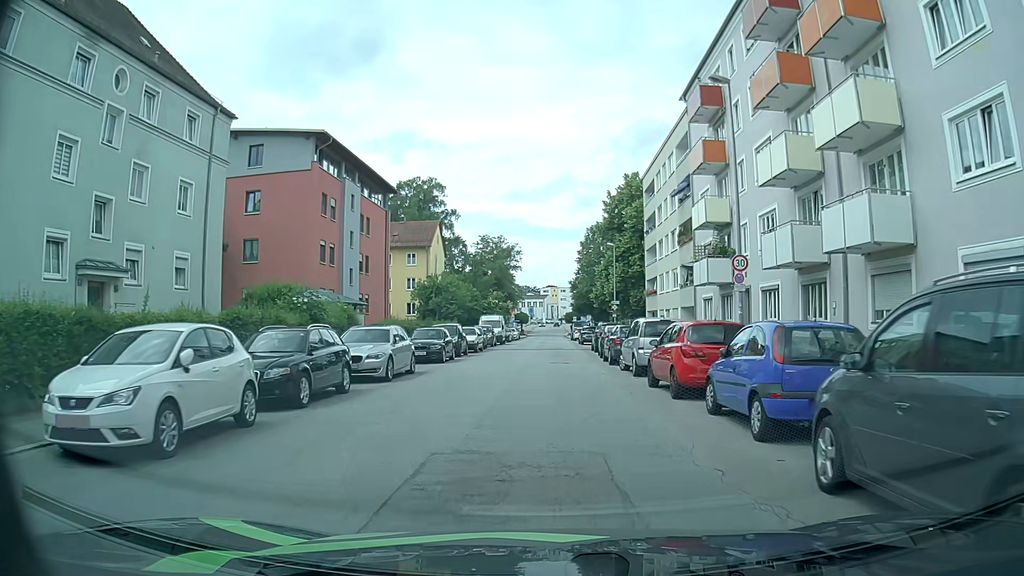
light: Day
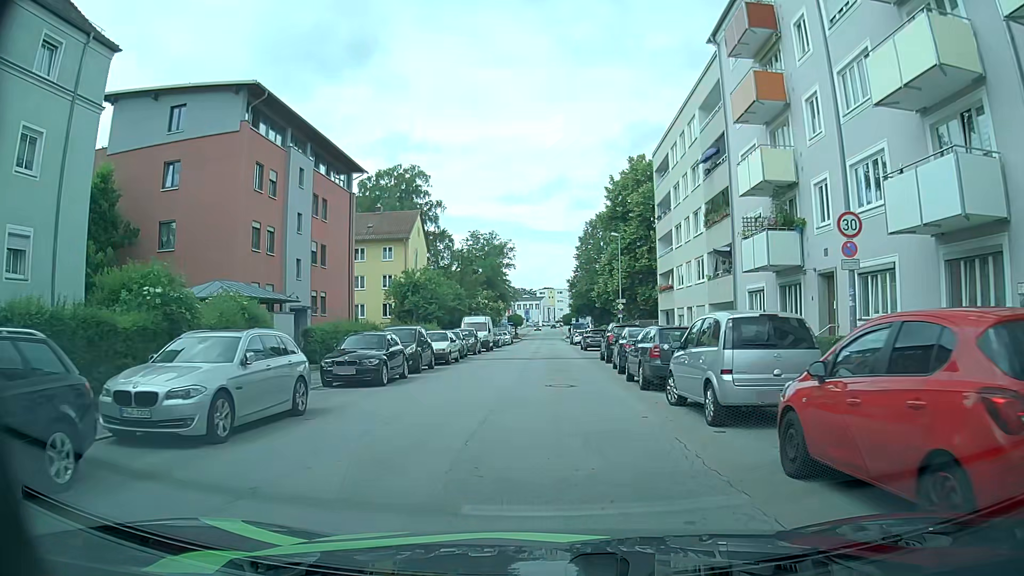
(+0.1, +9.1) m; +1°
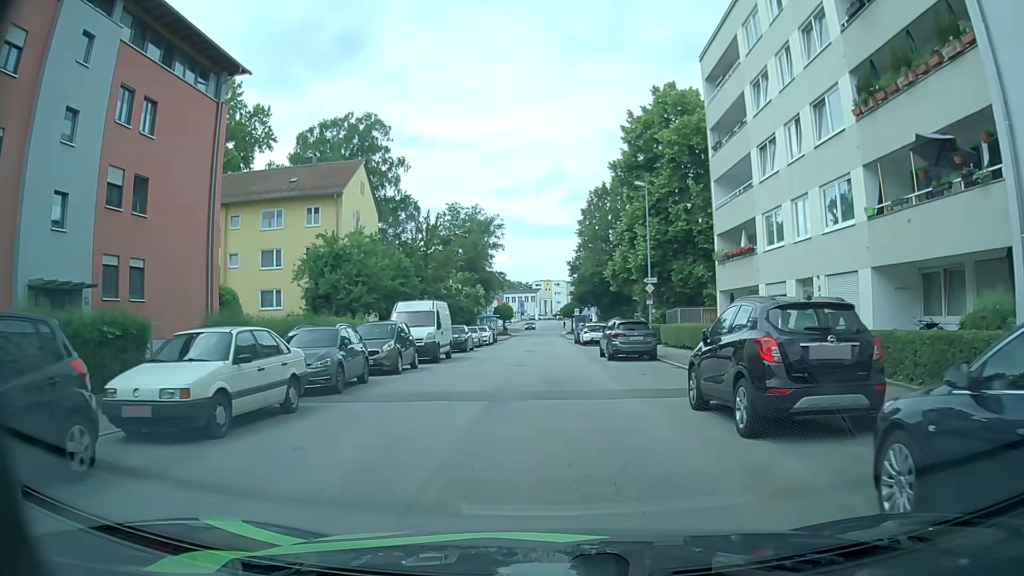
(-0.3, +19.8) m; -1°
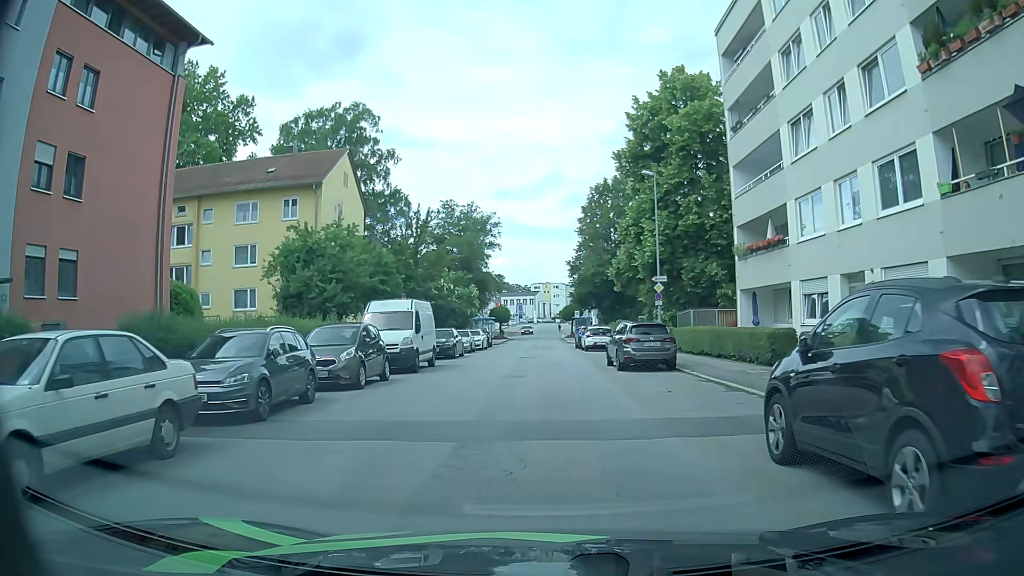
(0.0, +4.0) m; 0°
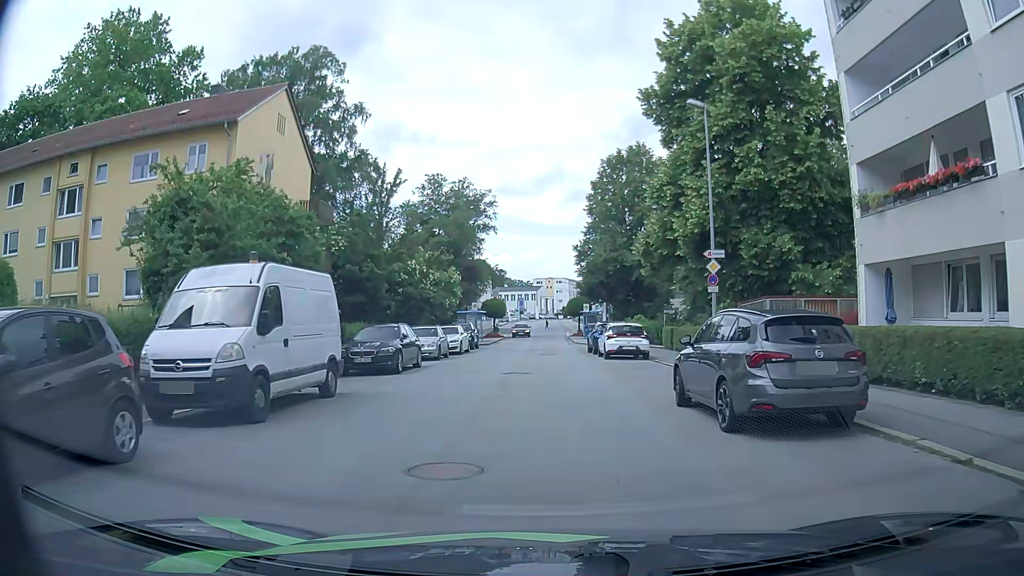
(0.0, +12.4) m; 0°
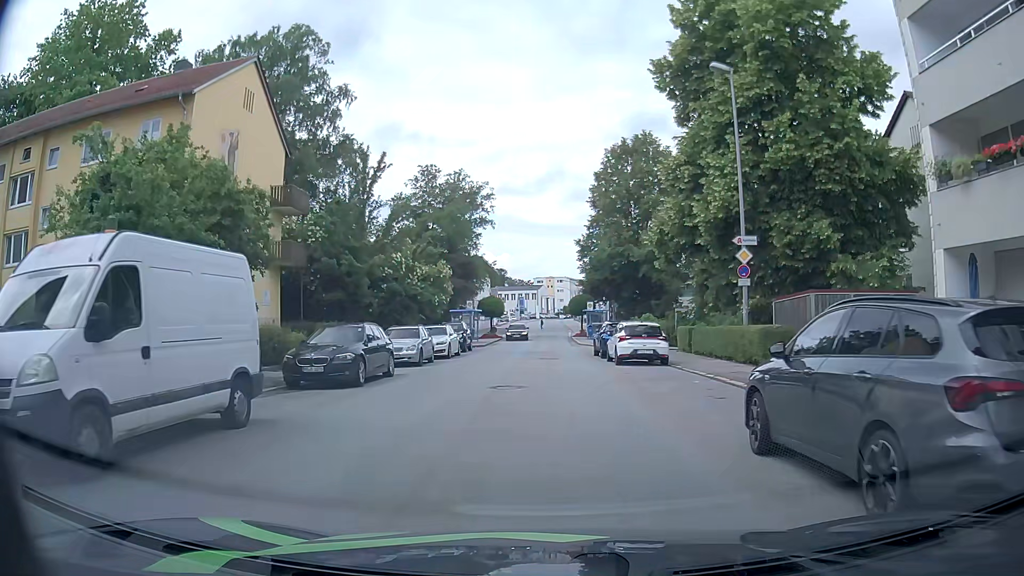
(0.0, +4.2) m; 0°
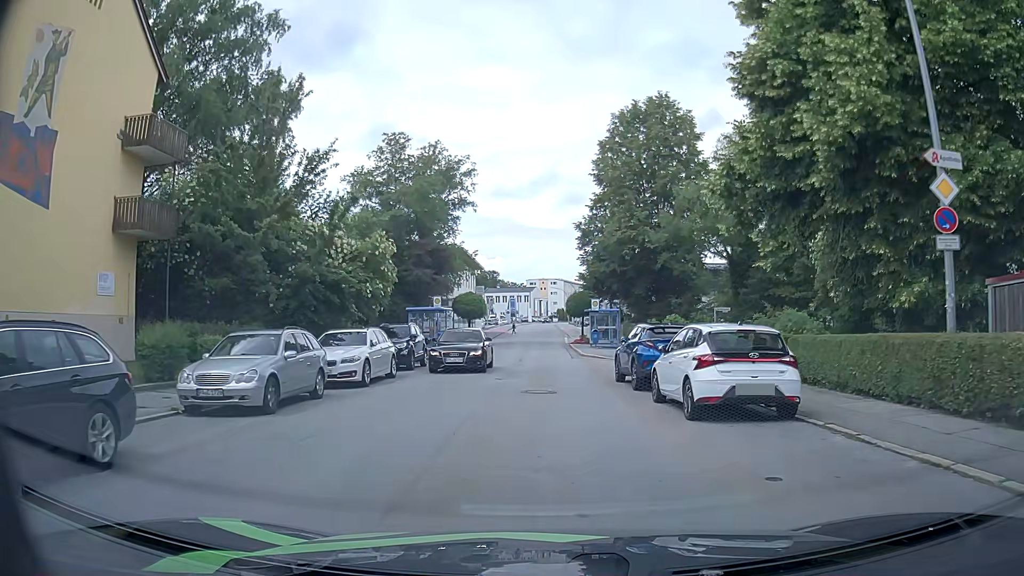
(+0.1, +12.5) m; +1°
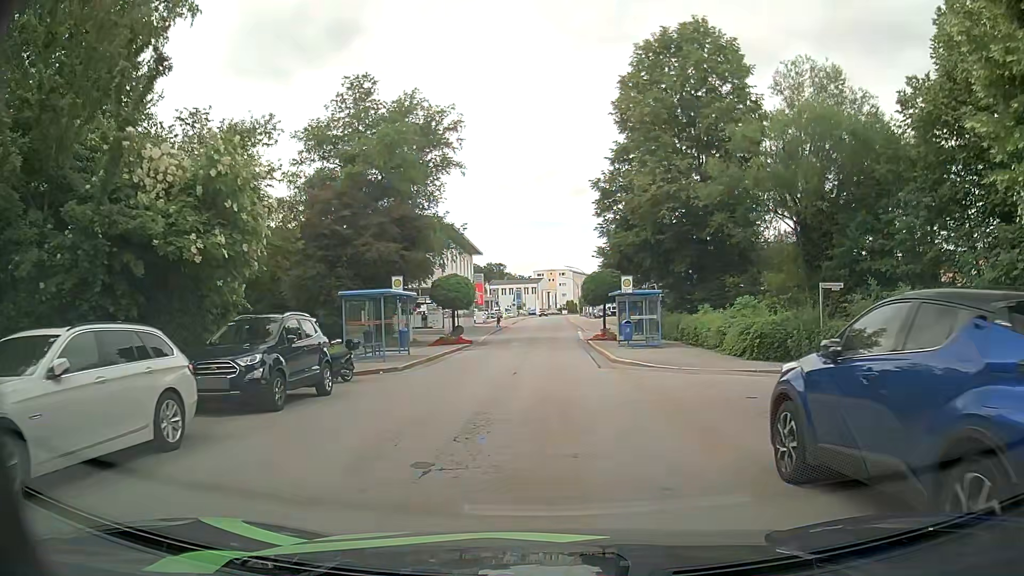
(-0.2, +12.5) m; -1°
(0, +10) (0, +20) (0, +30) (0, +40) (0, +50) (0, +60) (0, +70) (+1, +80) (0, +90) (0, +100) m
